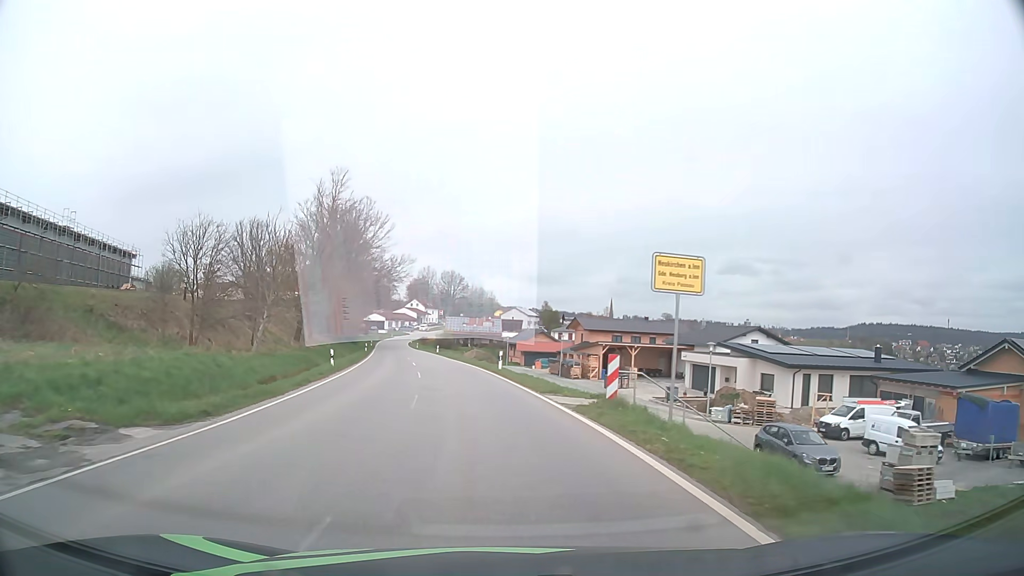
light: Day
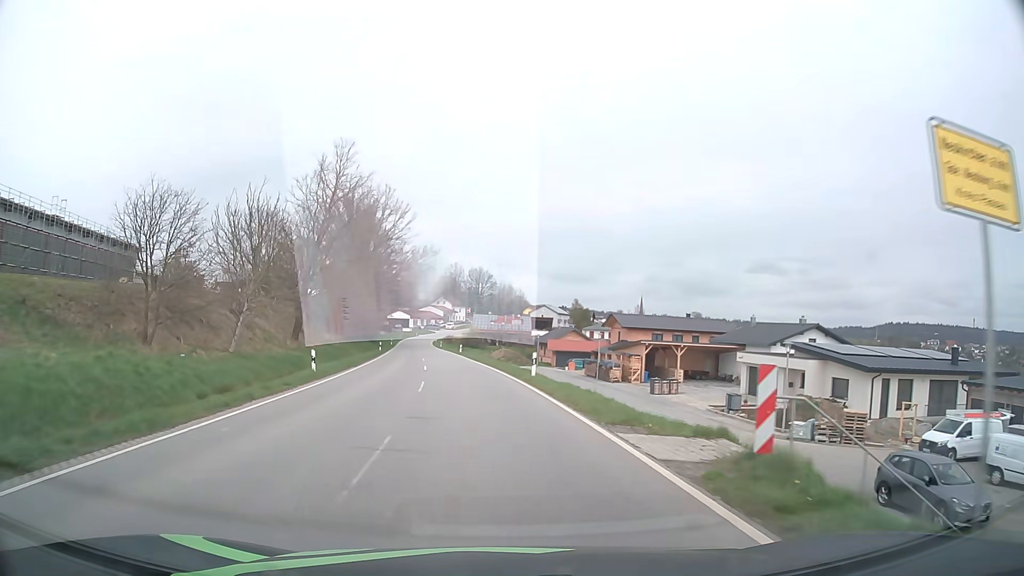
(-0.2, +7.7) m; -2°
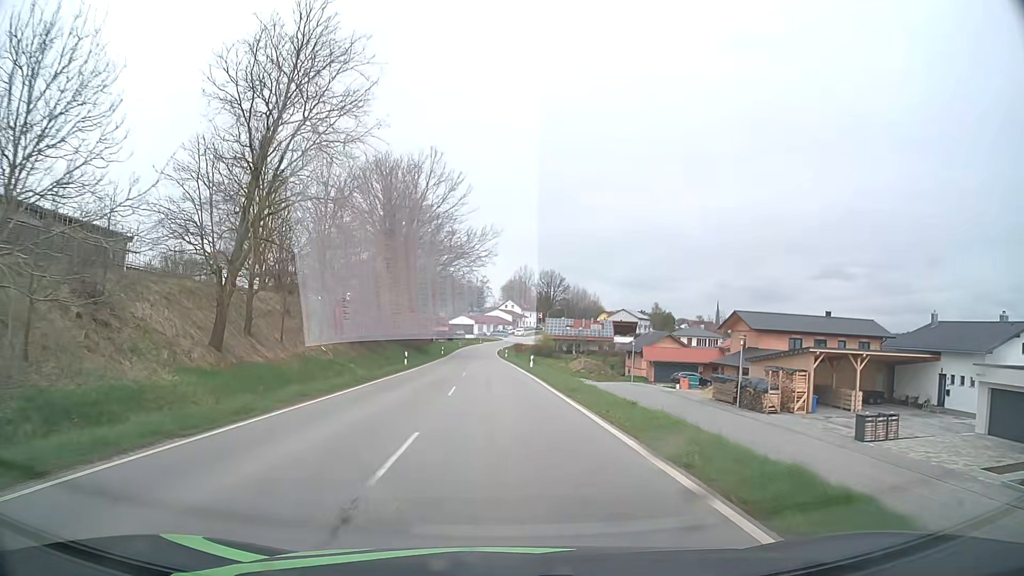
(-1.4, +23.1) m; -6°
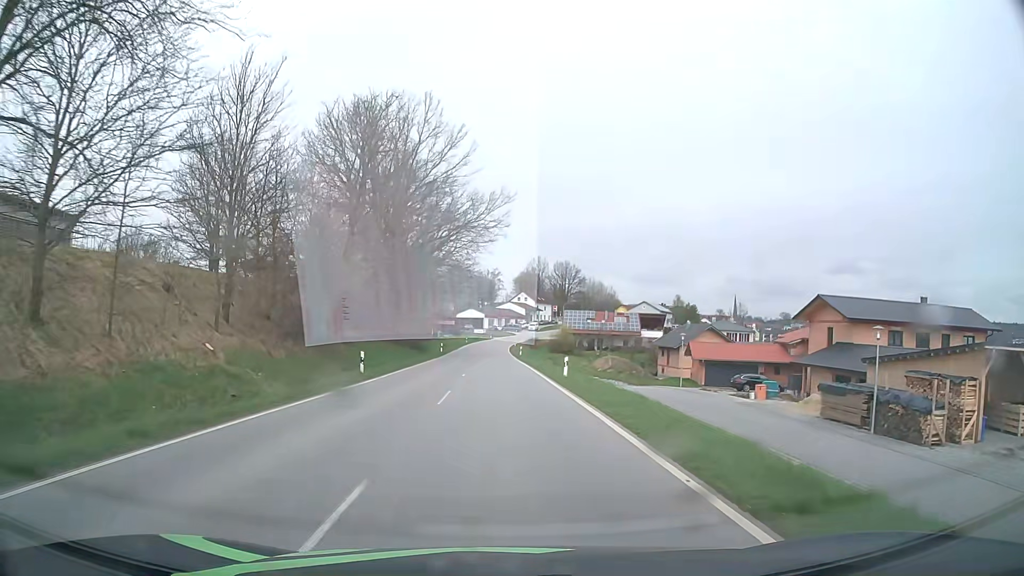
(-0.2, +15.9) m; -1°
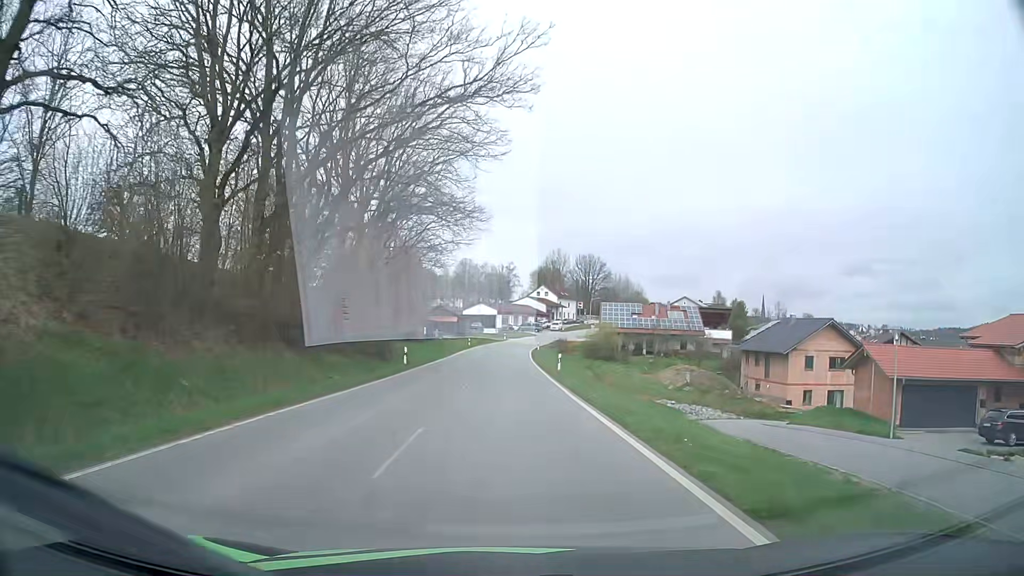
(-0.3, +31.6) m; -1°
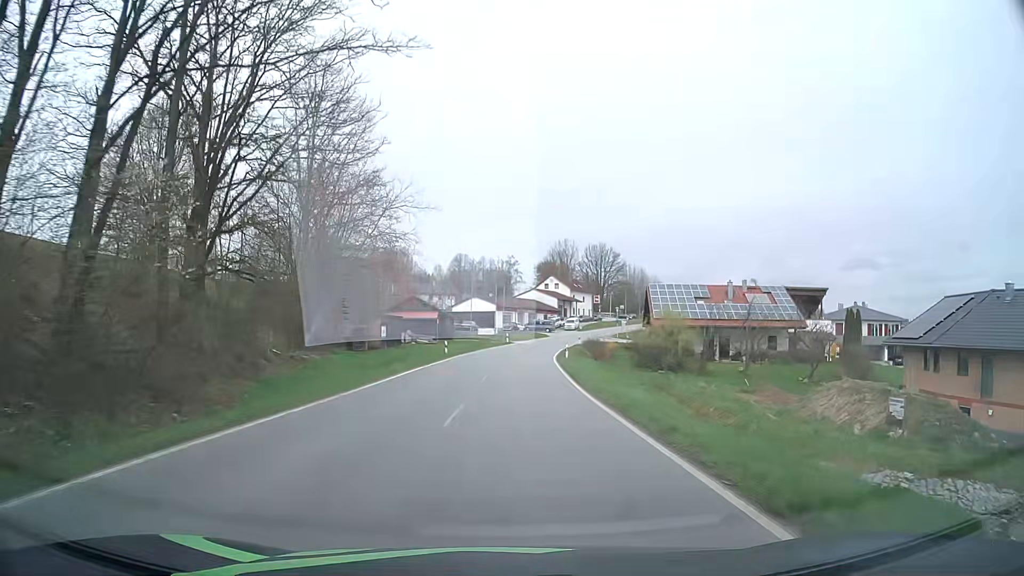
(-0.1, +32.0) m; 0°
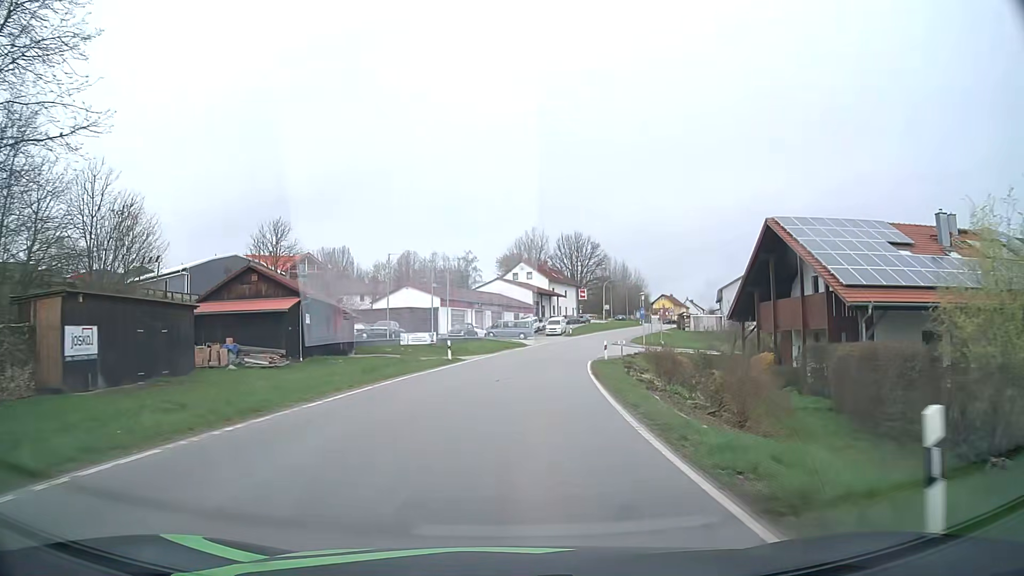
(+1.1, +39.7) m; +3°
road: tertiary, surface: asphalt
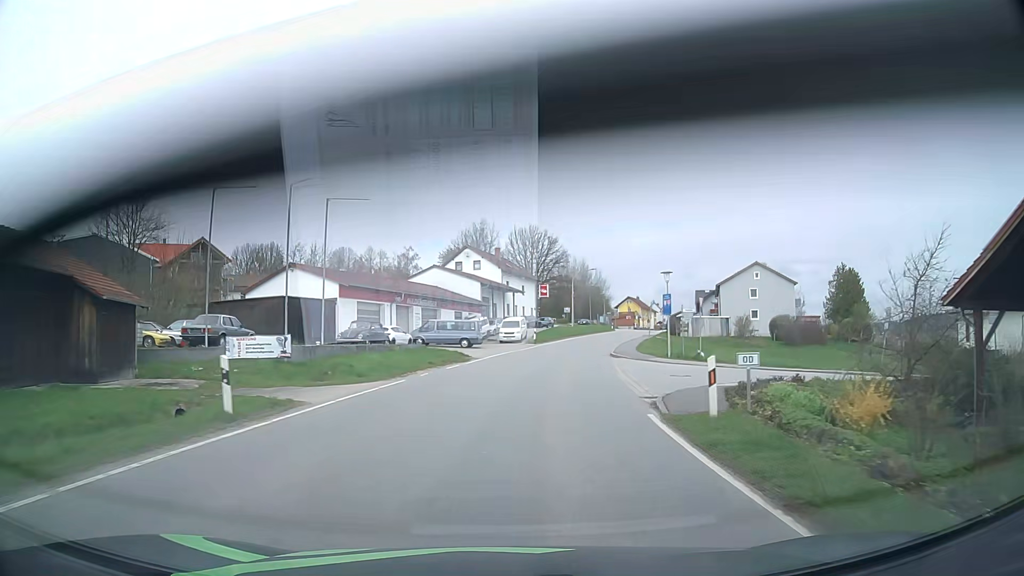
(+0.8, +23.5) m; +4°
(0, +10) (+1, +20) (+2, +30) (+3, +40) (+6, +50) (+8, +59) (+11, +69) (+14, +78) (+17, +88) (+20, +98) m
